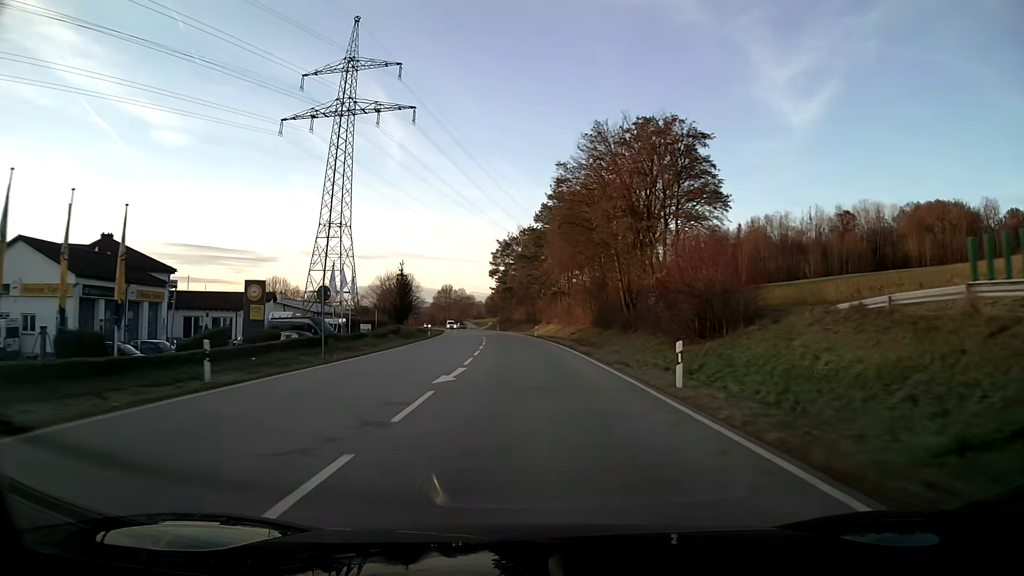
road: primary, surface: asphalt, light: Day
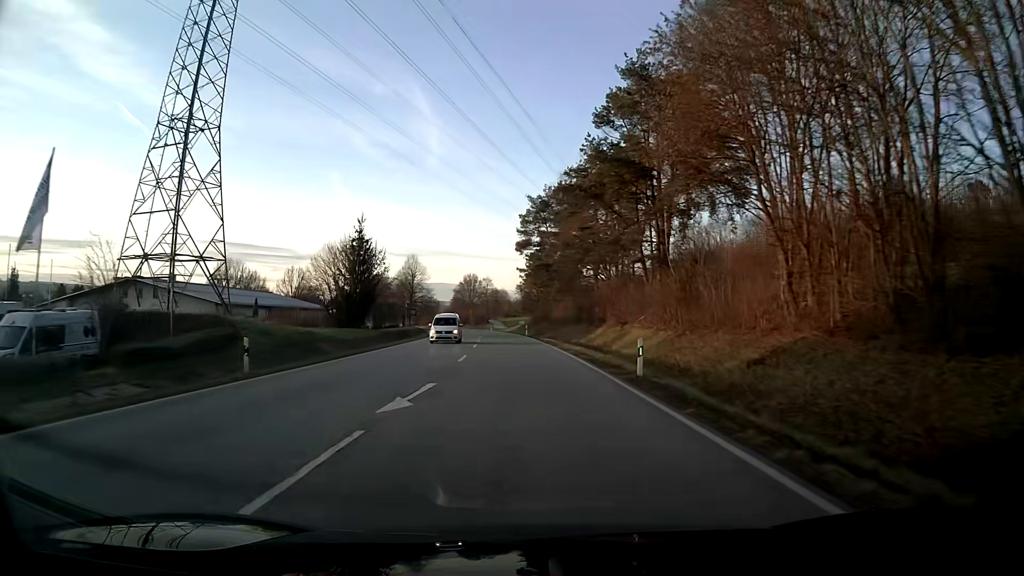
(-1.4, +46.9) m; -4°
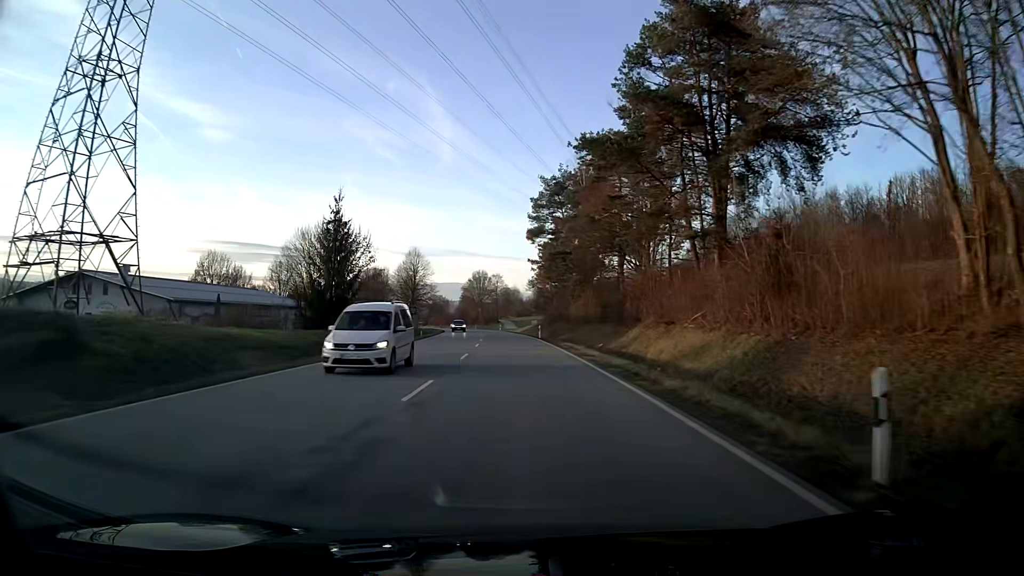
(-0.1, +11.7) m; -1°
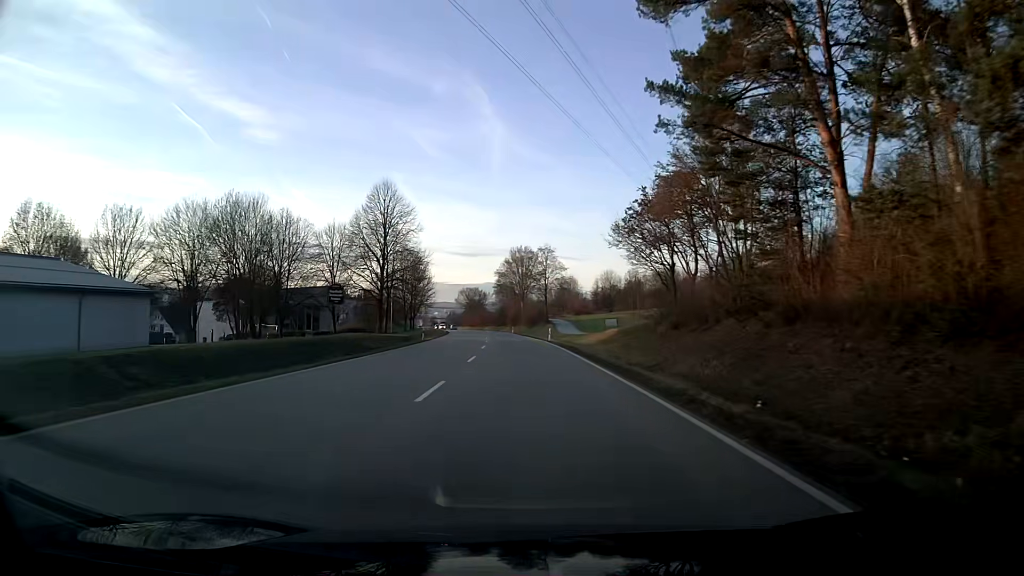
(-2.2, +58.3) m; -4°
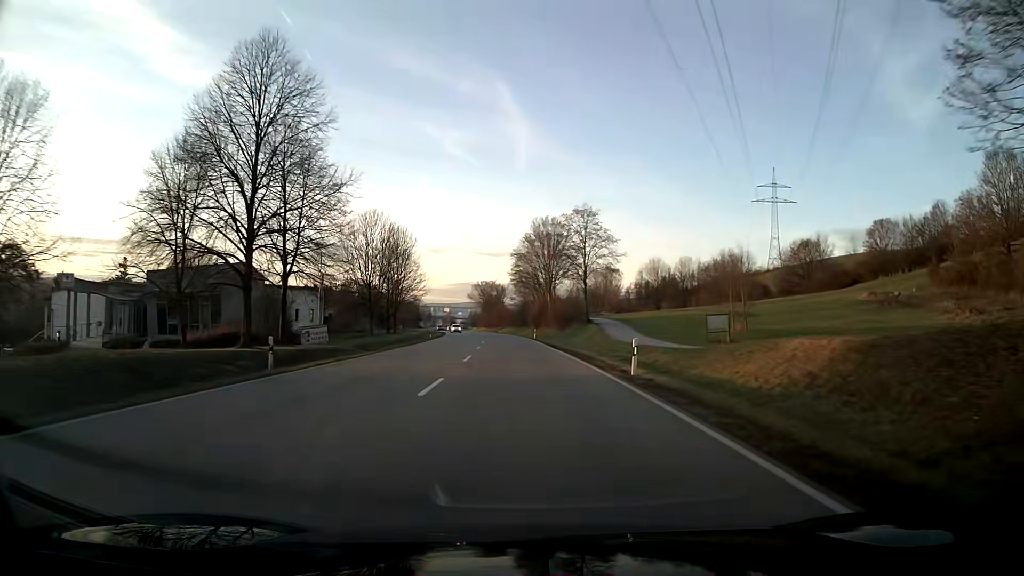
(-0.6, +35.1) m; -2°
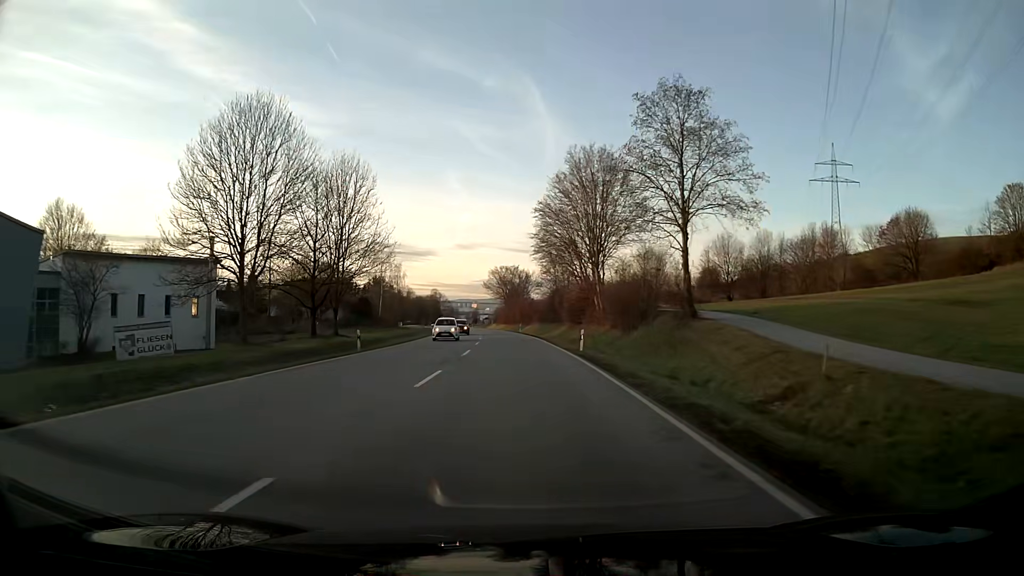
(-0.7, +35.0) m; -2°
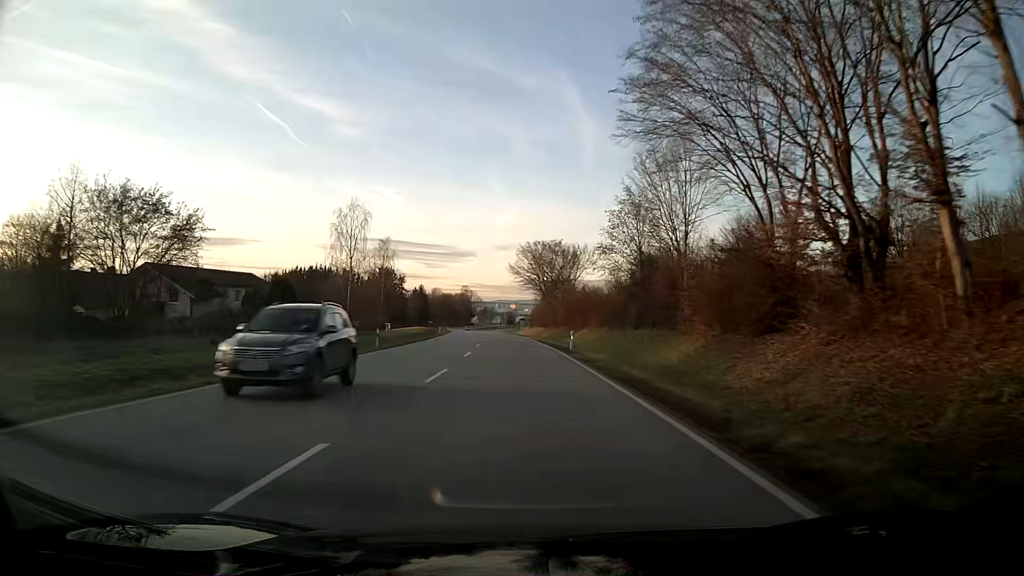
(-1.4, +46.4) m; -3°
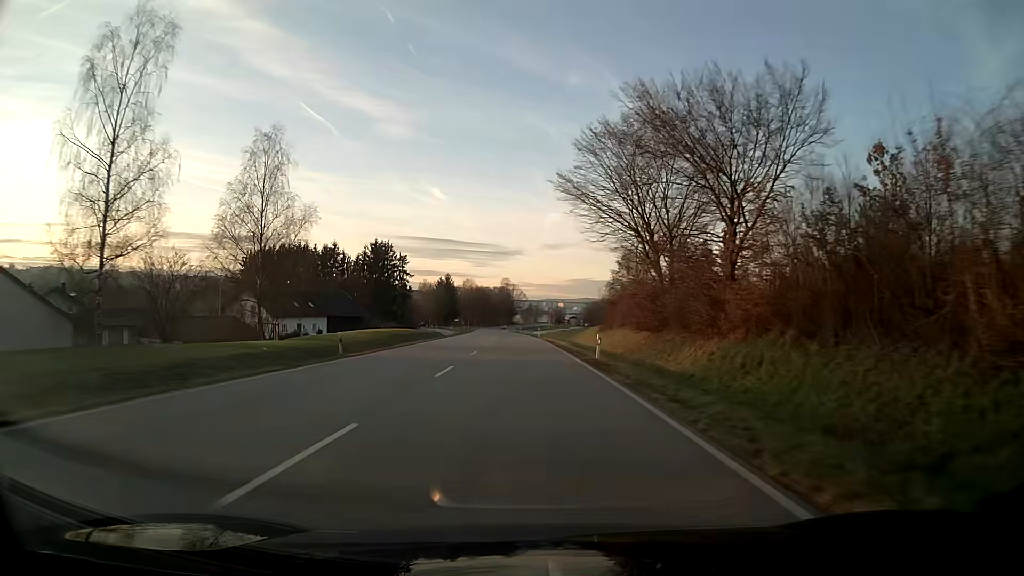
(-2.0, +58.4) m; -4°
